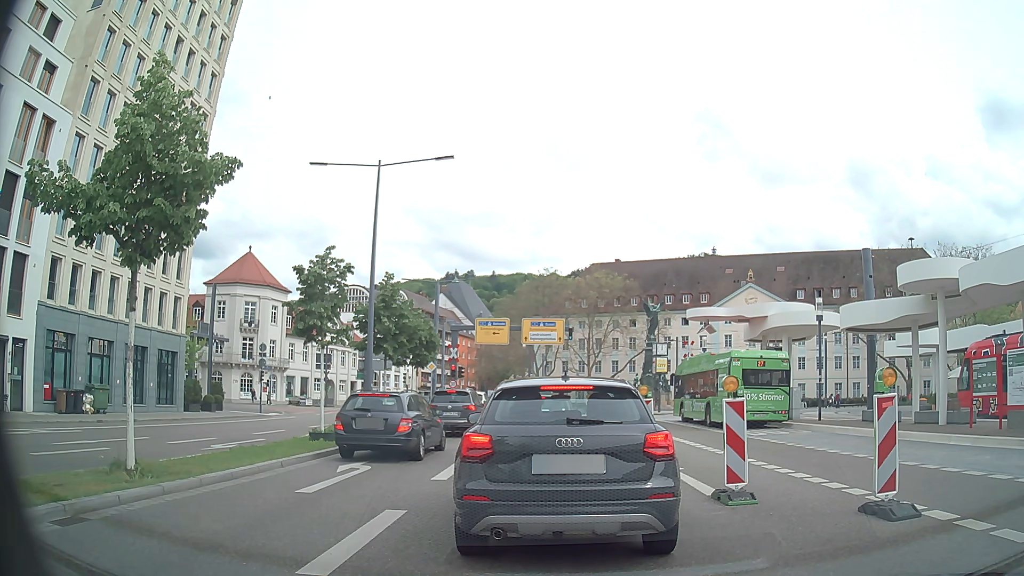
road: primary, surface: asphalt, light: Day
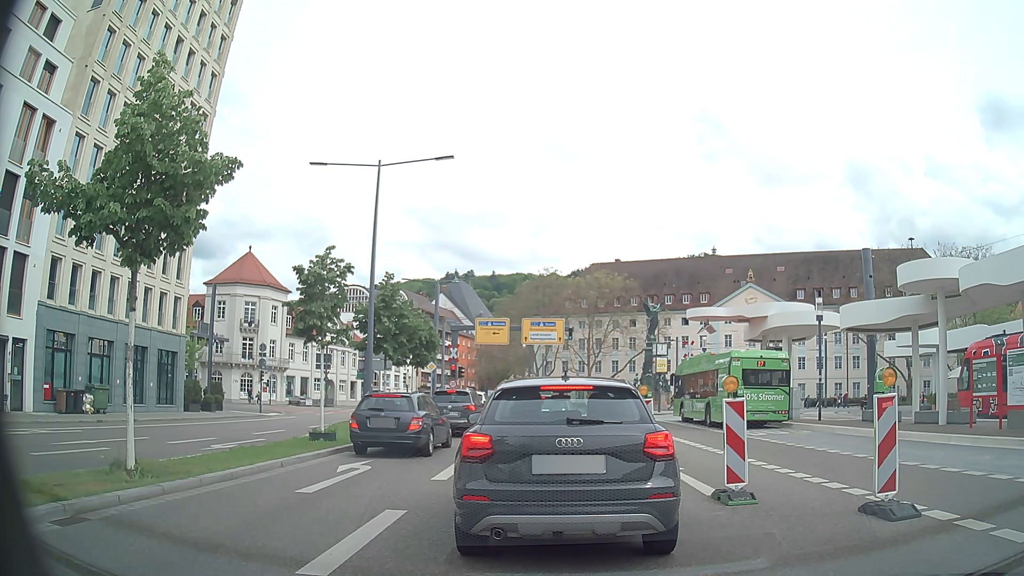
(0.0, 0.0) m; 0°
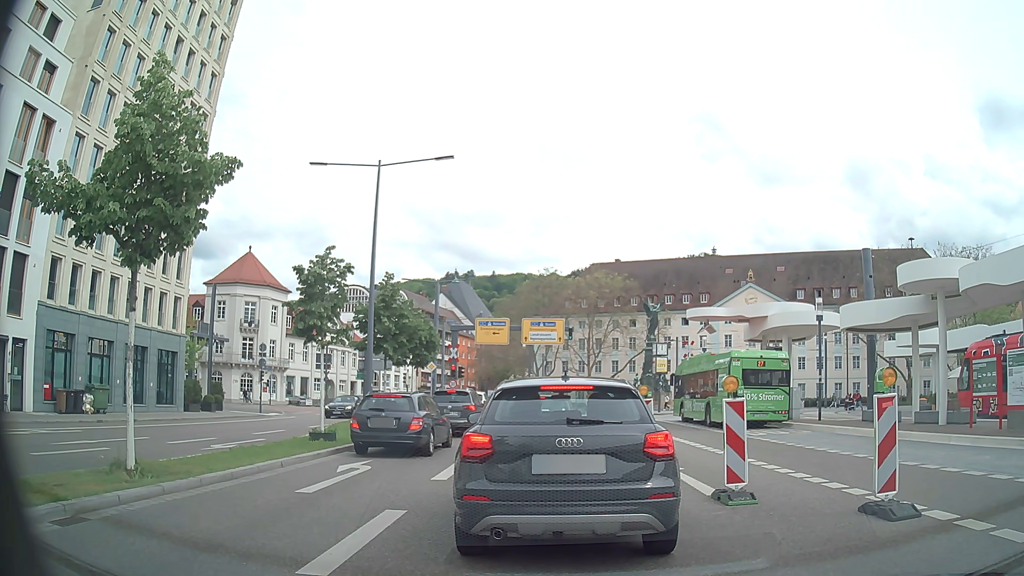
(0.0, 0.0) m; 0°
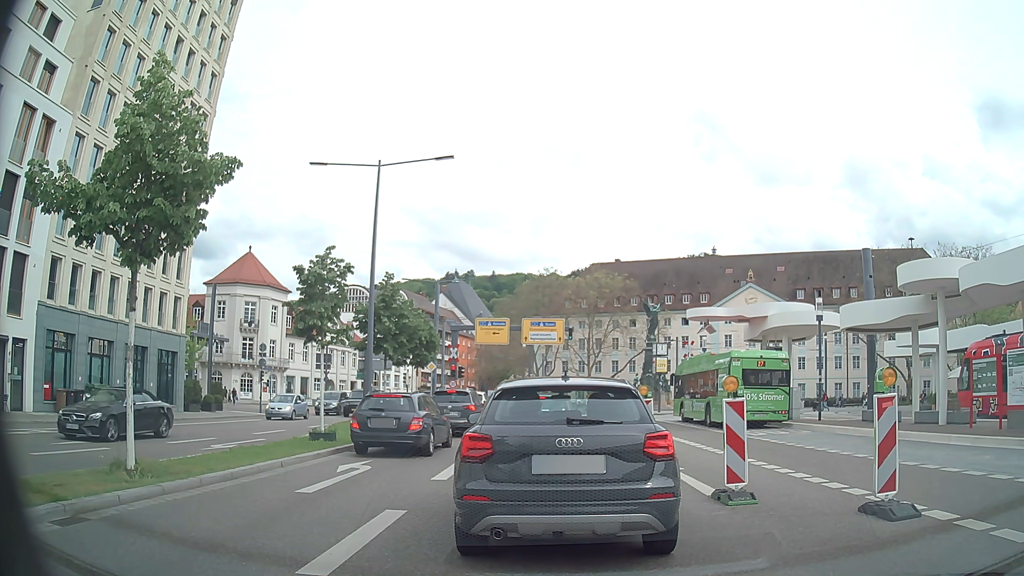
(0.0, 0.0) m; 0°
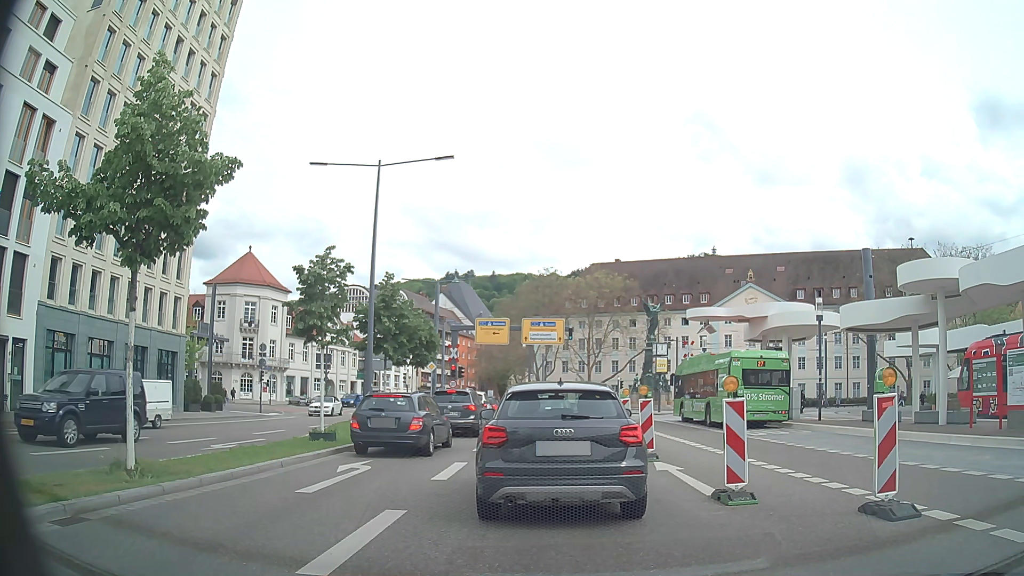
(0.0, 0.0) m; 0°
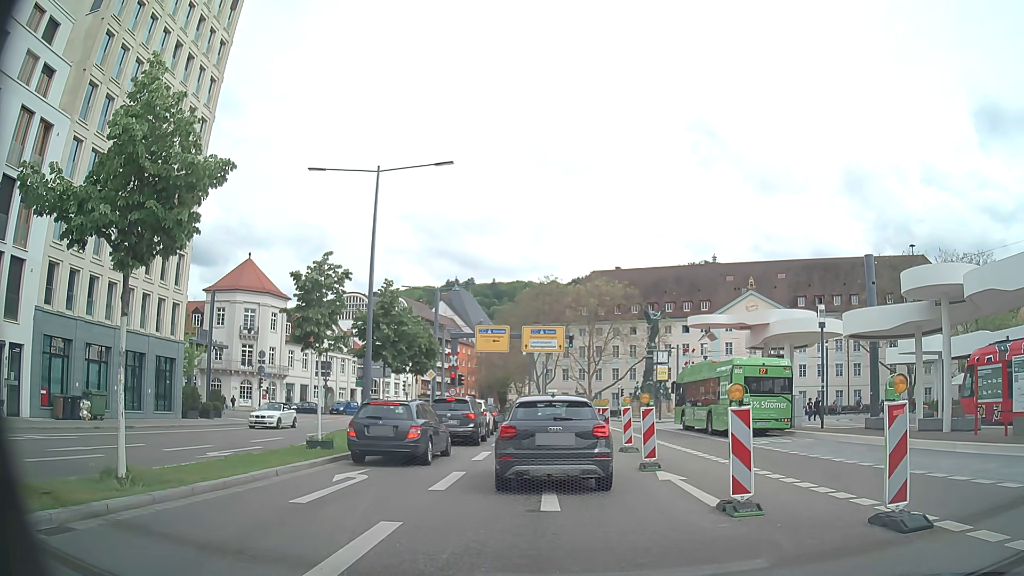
(0.0, +0.3) m; 0°
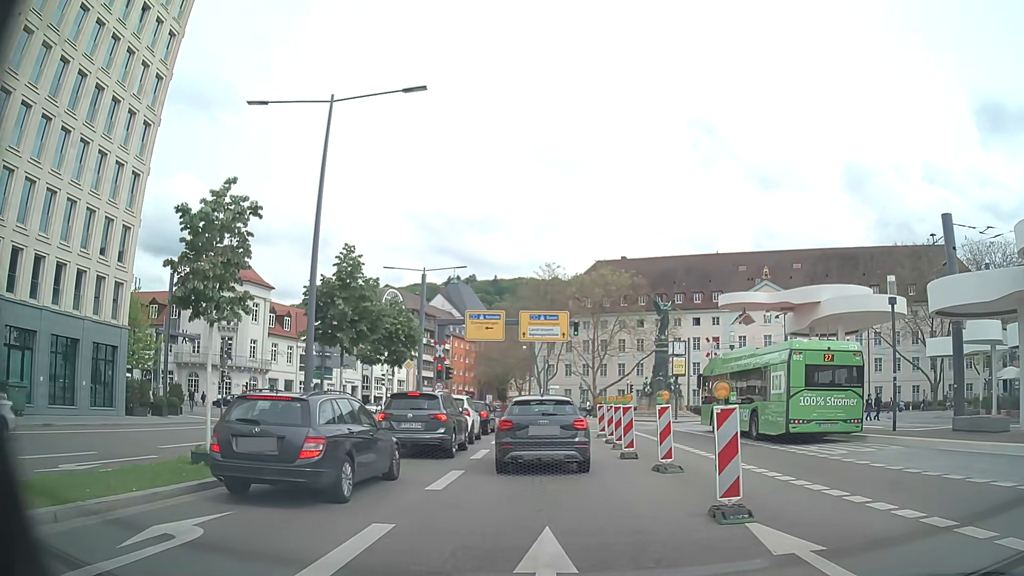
(-0.1, +6.7) m; -1°
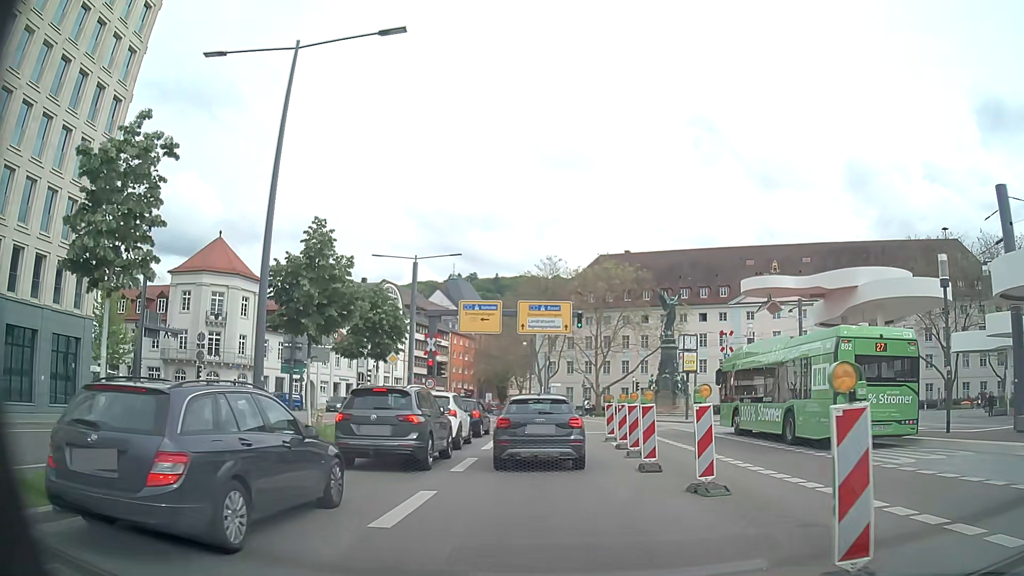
(0.0, +3.4) m; 0°
(0, +10) (0, +20) (0, +30) (-1, +40) (-2, +50) (-4, +60) (-6, +69) (-8, +79) (-10, +89) (-9, +99) m
